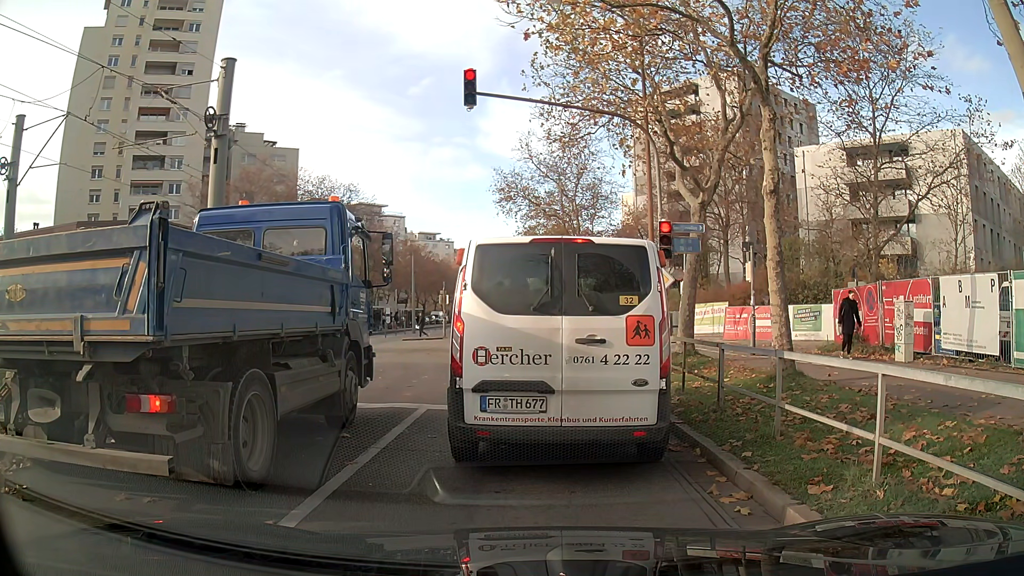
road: tertiary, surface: asphalt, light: Day
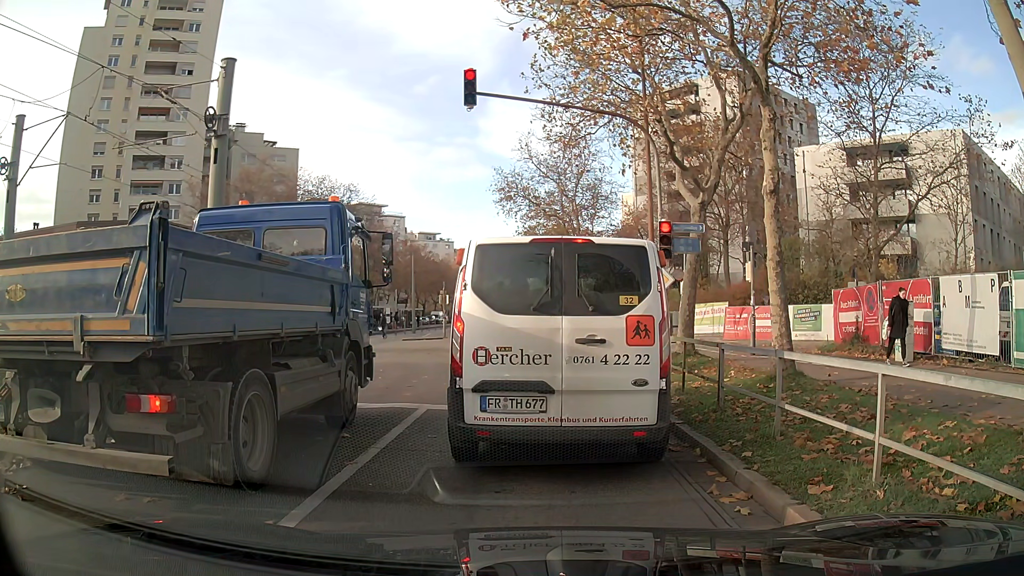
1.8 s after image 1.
(0.0, 0.0) m; 0°
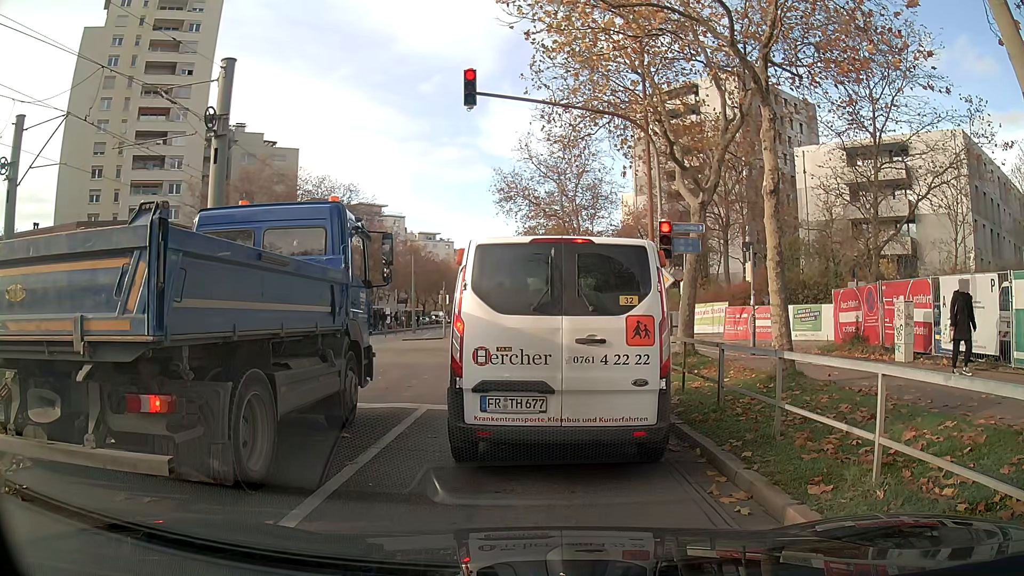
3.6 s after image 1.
(0.0, 0.0) m; 0°
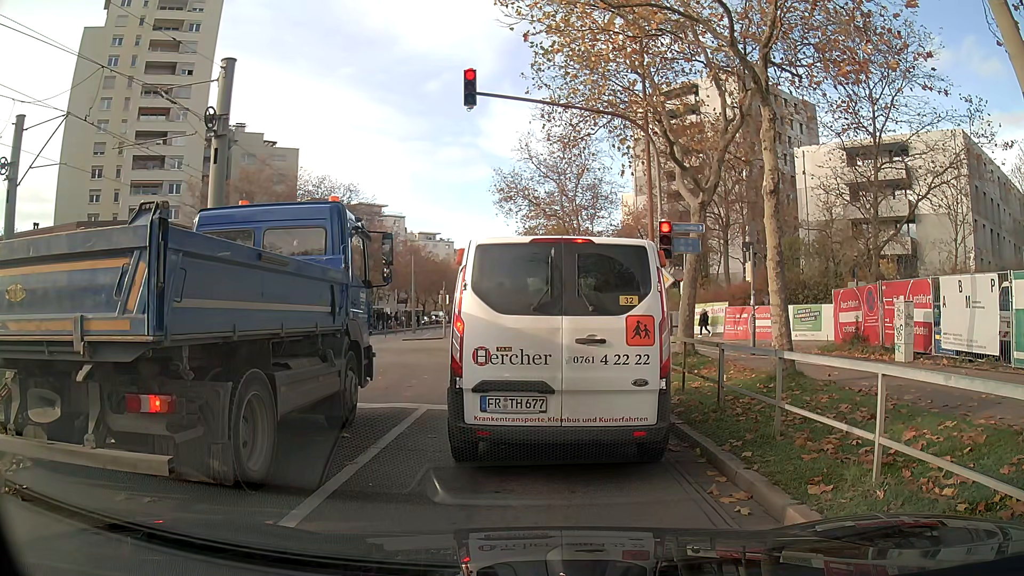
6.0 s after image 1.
(0.0, 0.0) m; 0°
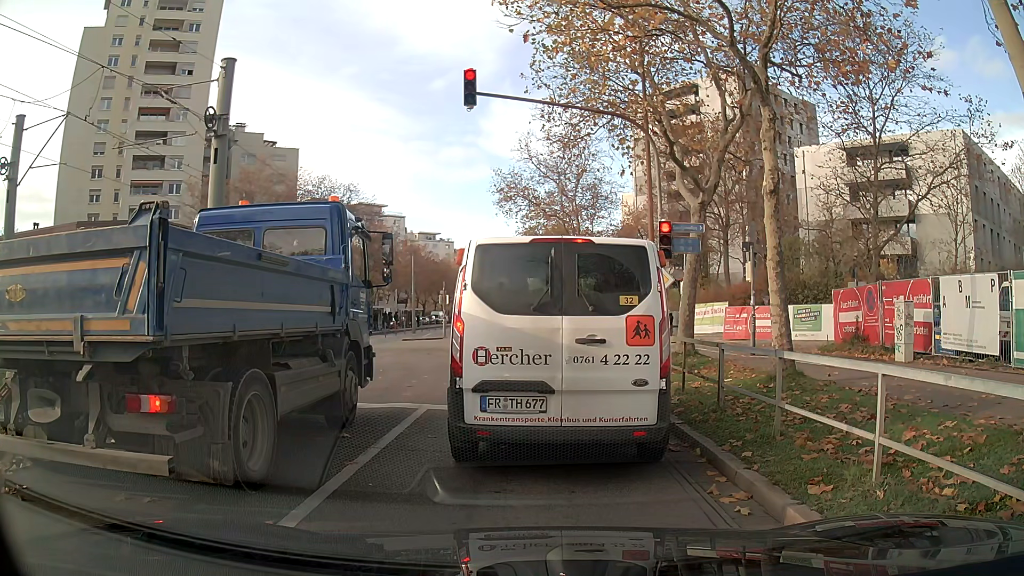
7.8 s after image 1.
(0.0, 0.0) m; 0°
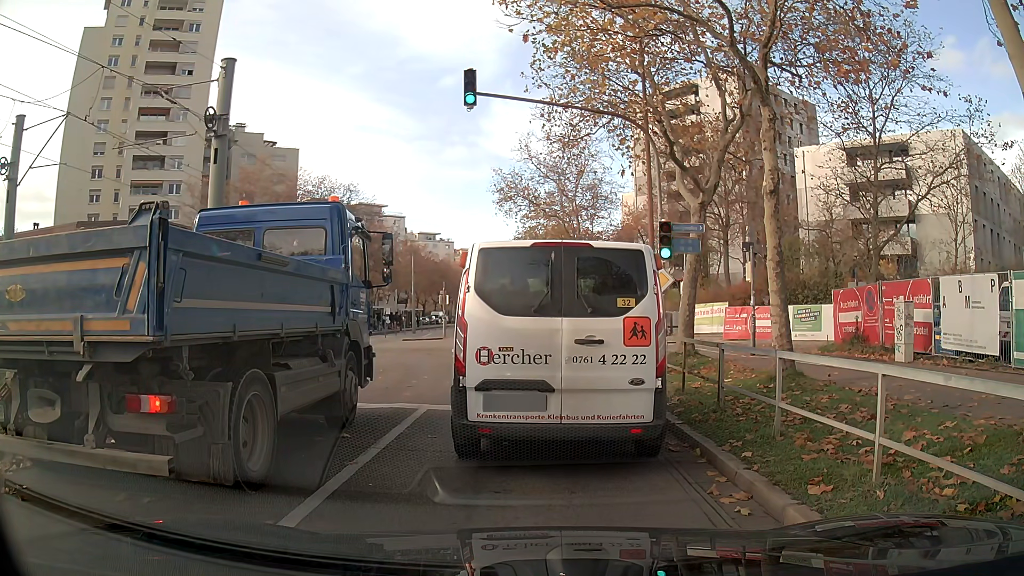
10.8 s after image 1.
(0.0, 0.0) m; 0°
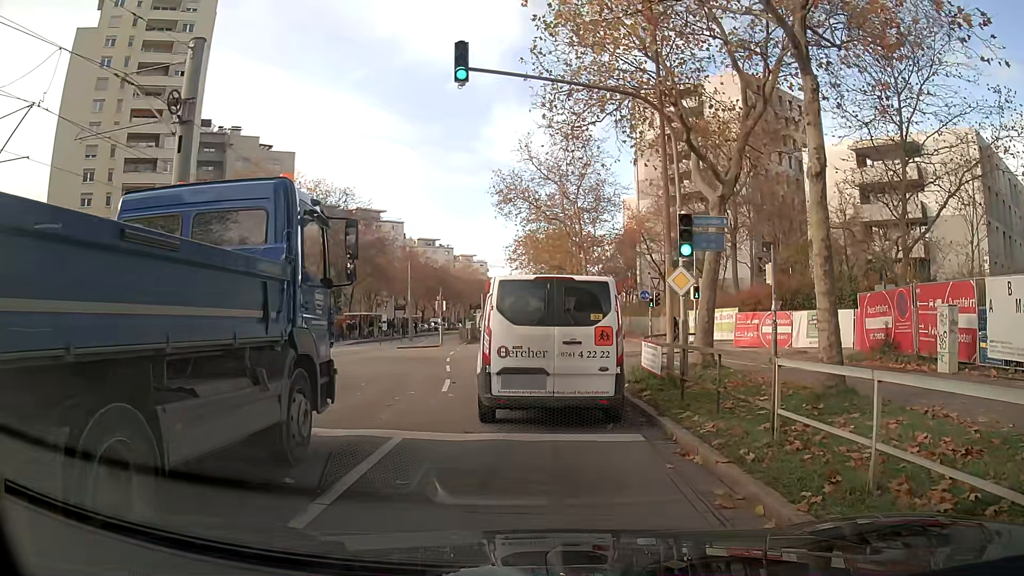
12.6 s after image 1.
(0.0, +2.0) m; +1°
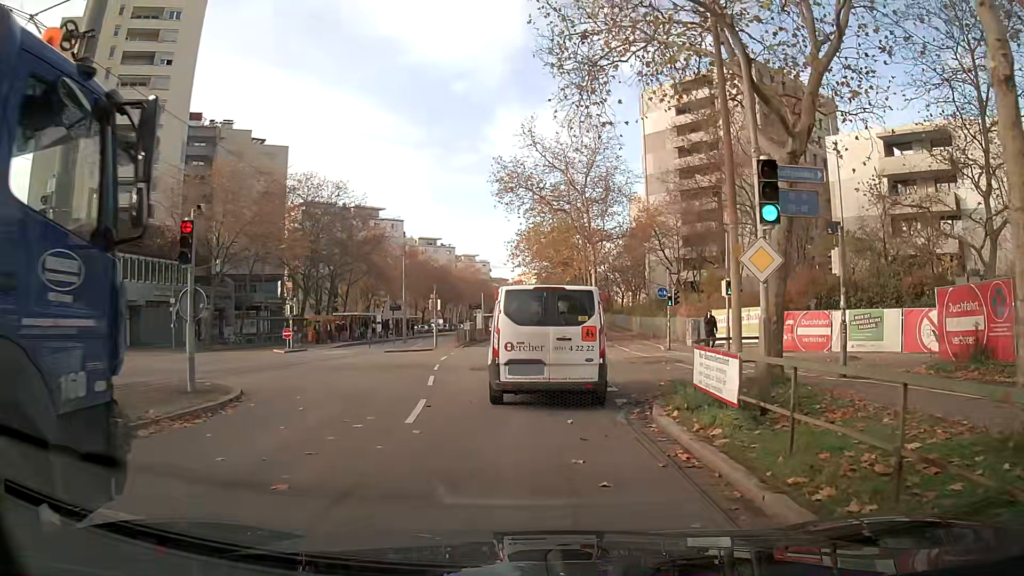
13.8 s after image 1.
(0.0, +4.5) m; 0°
(0, +10) (0, +20) (-1, +30) (-1, +40) (-1, +50) (-2, +60) (-1, +70) (-1, +80) (-1, +90) (0, +100) m
